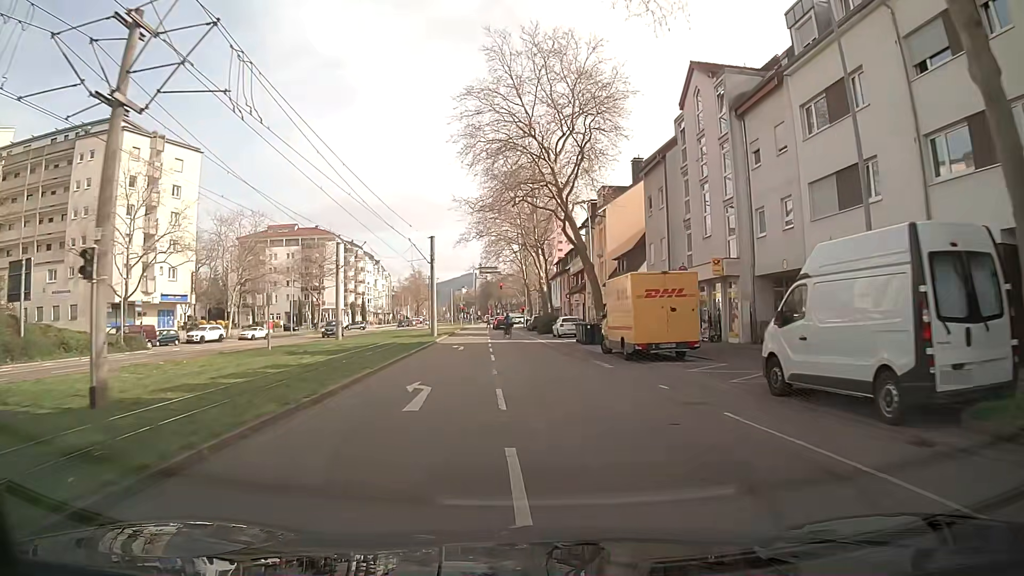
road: tertiary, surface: asphalt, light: Day
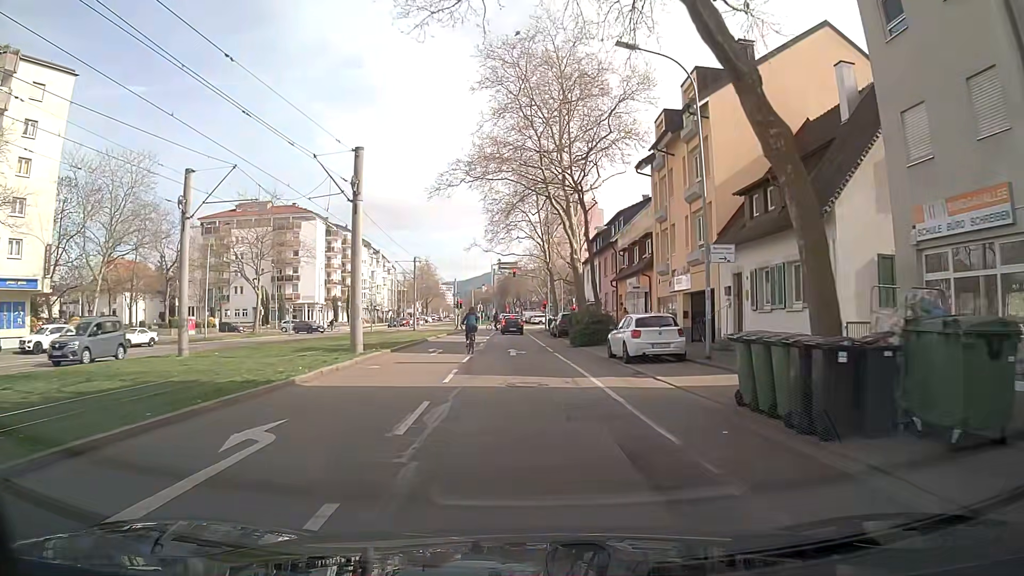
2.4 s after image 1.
(-0.1, +26.1) m; -3°
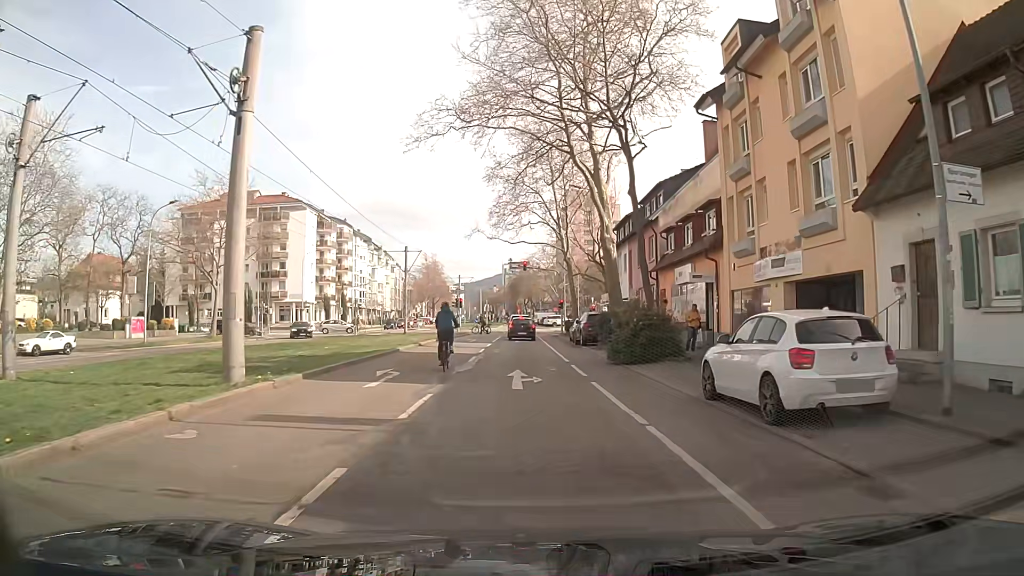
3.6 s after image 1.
(+0.1, +10.9) m; 0°
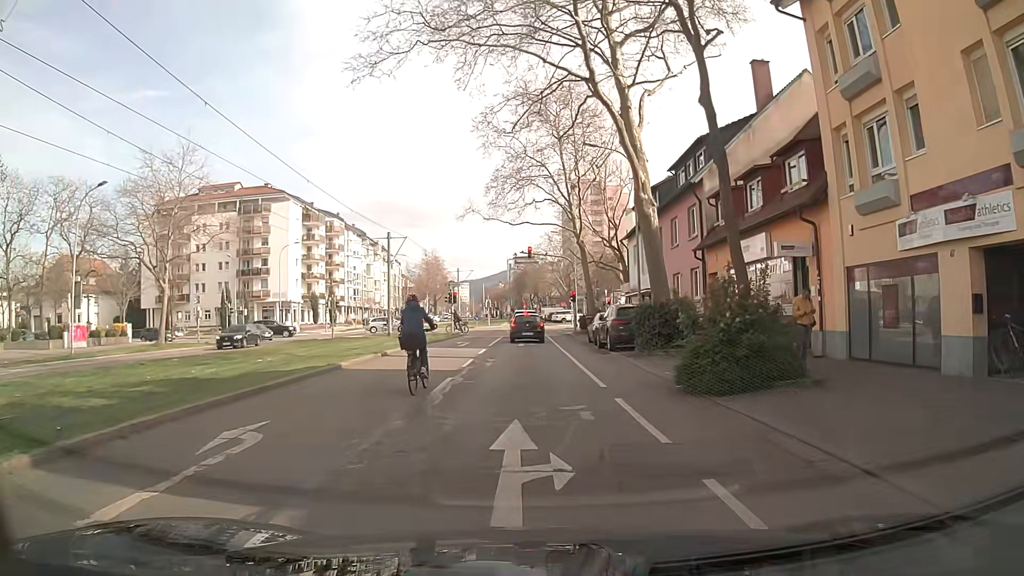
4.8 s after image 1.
(0.0, +8.7) m; -1°
